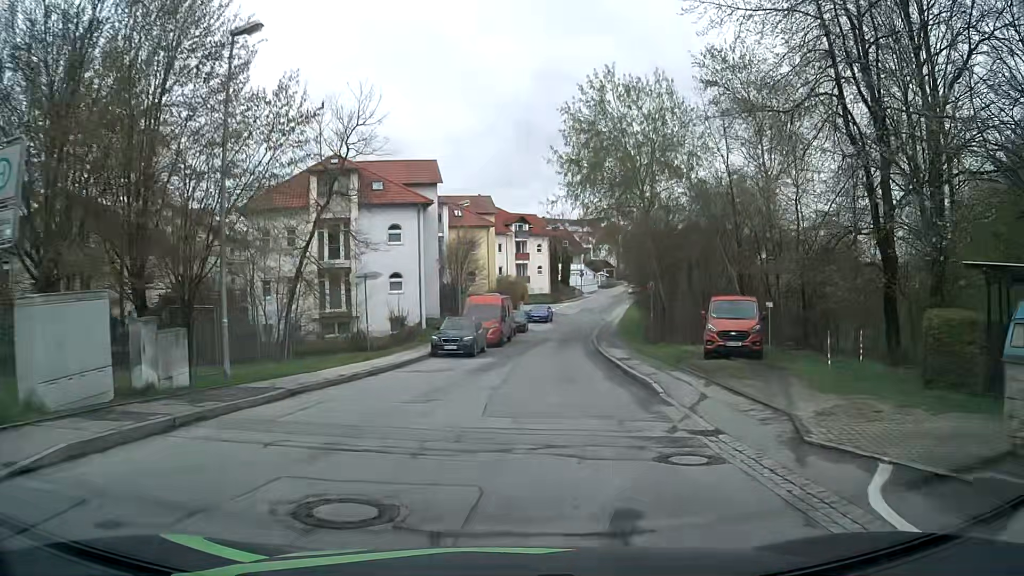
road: residential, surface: asphalt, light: Day
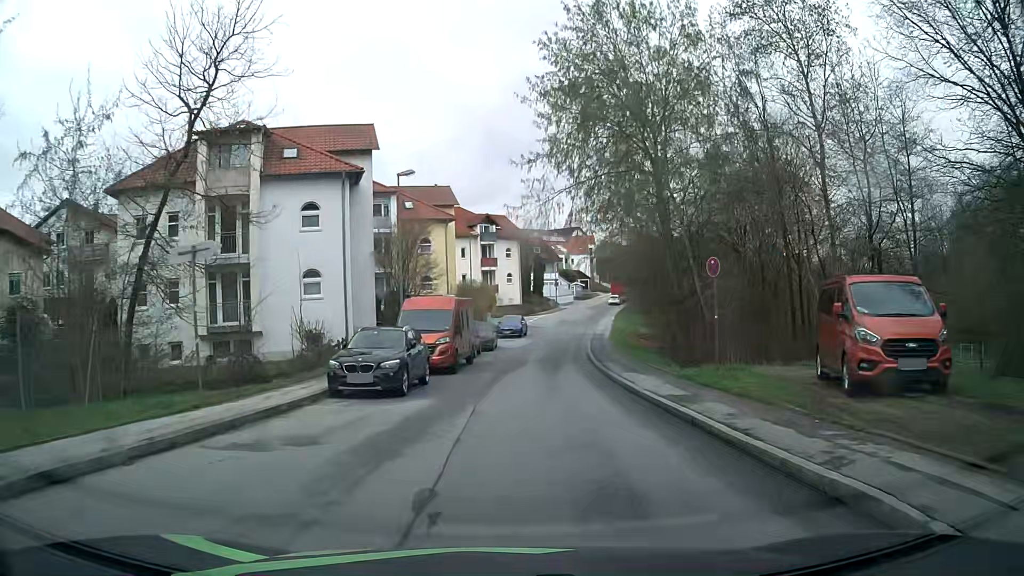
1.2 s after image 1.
(+0.2, +11.5) m; +3°
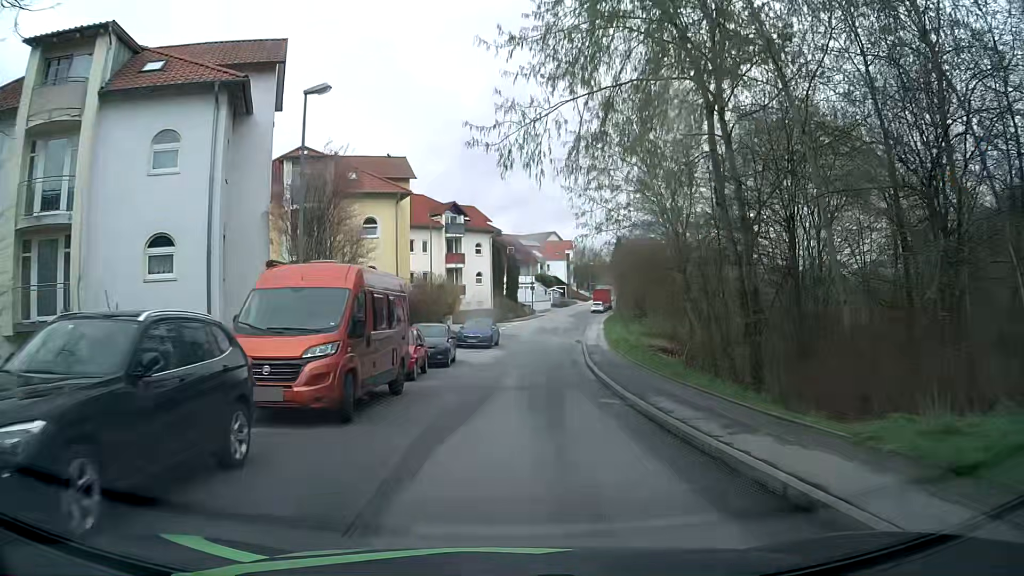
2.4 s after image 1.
(+0.1, +11.2) m; +3°
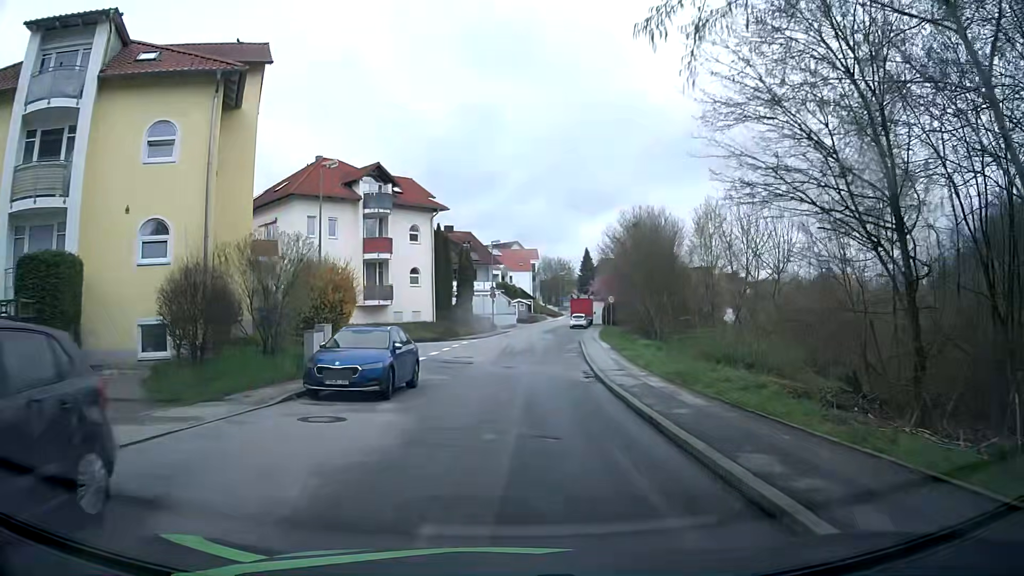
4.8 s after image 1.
(+0.5, +20.9) m; +2°
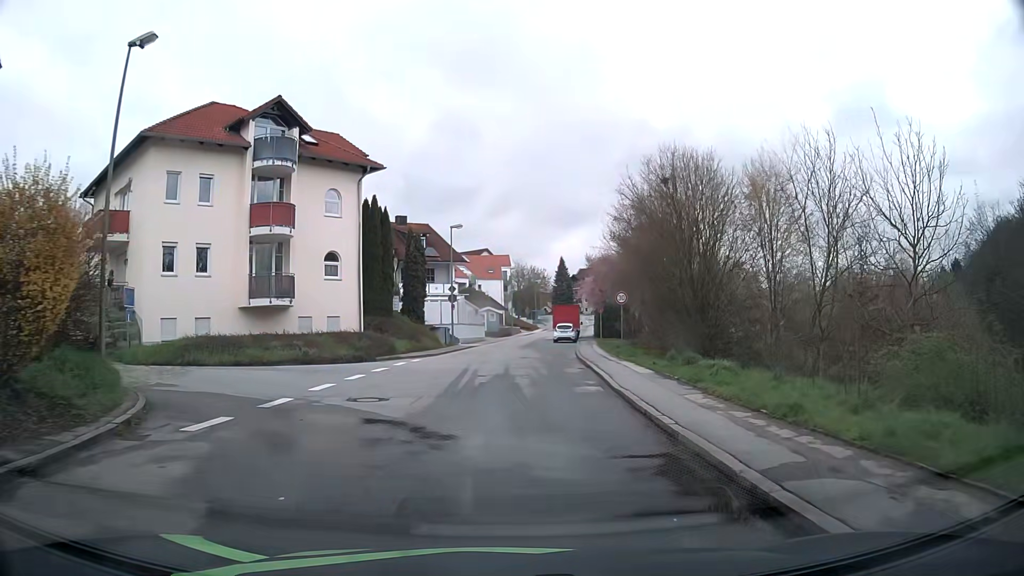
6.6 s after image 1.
(+0.4, +15.0) m; +3°
